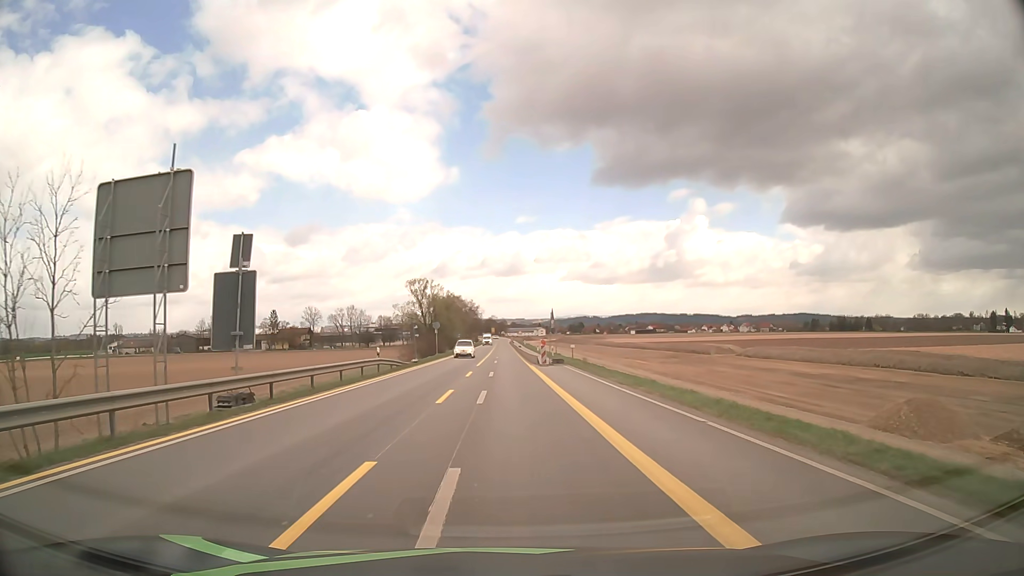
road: motorway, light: Day
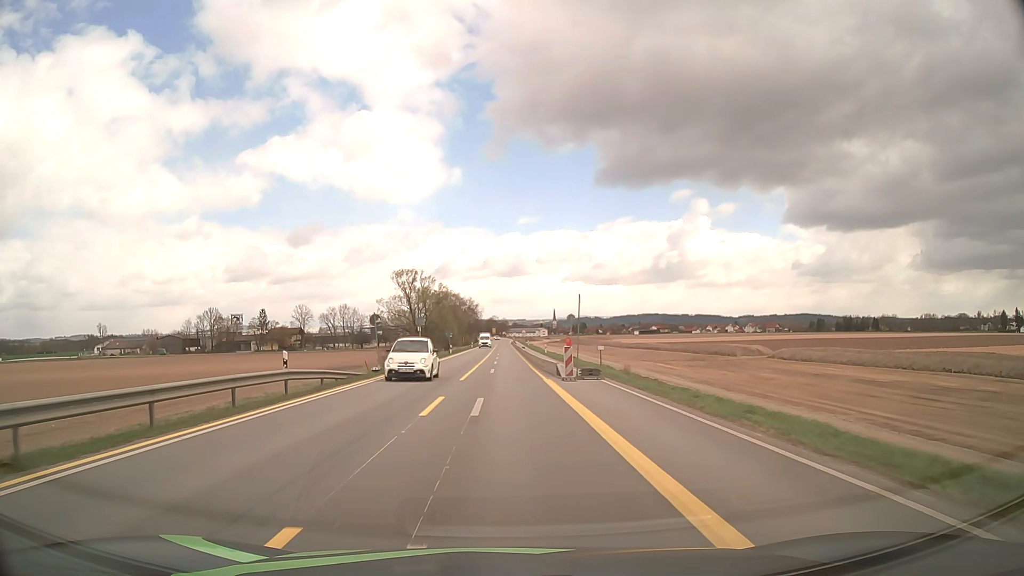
(0.0, +14.7) m; 0°
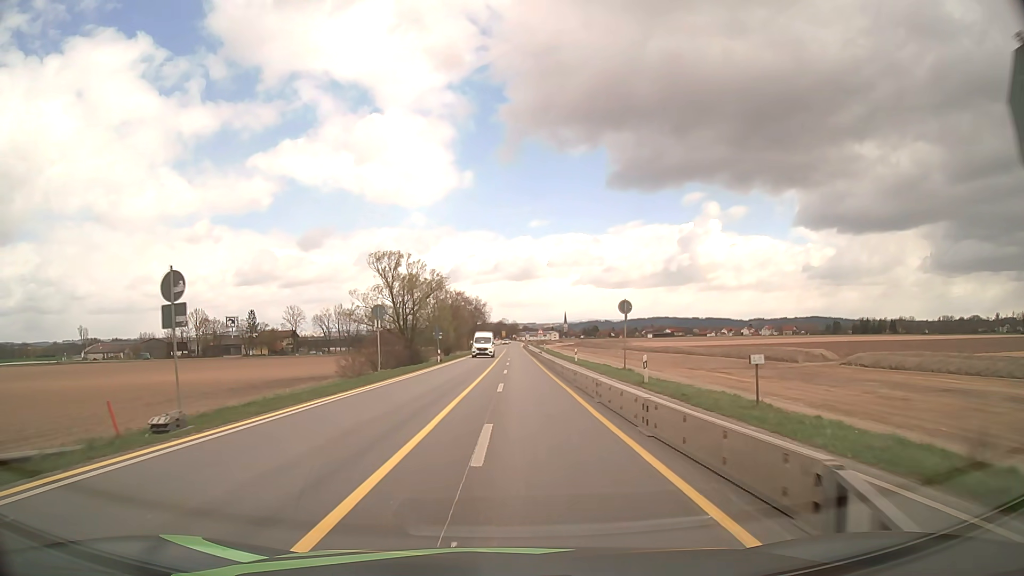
(-0.2, +22.1) m; -1°
(0, +10) (0, +20) (0, +30) (0, +40) (+1, +50) (+1, +60) (+1, +70) (+1, +80) (+1, +90) (+1, +100) m
